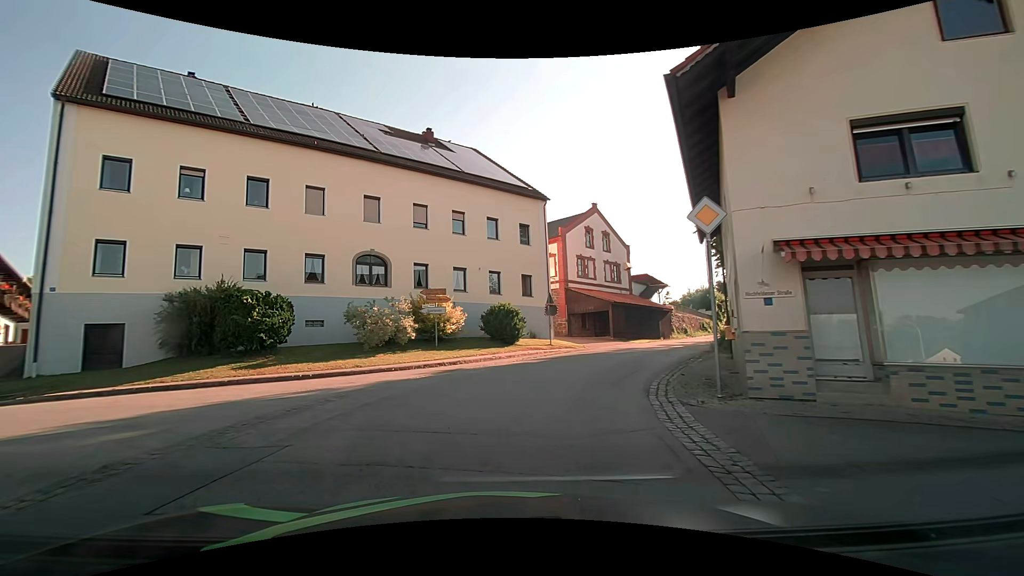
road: secondary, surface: asphalt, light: Day
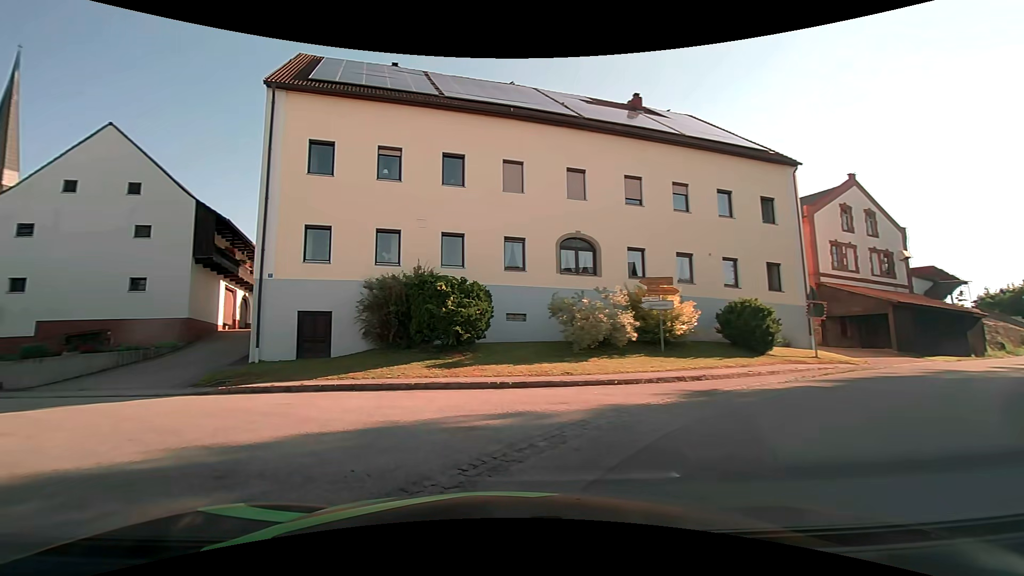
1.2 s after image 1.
(-1.0, +4.9) m; -24°
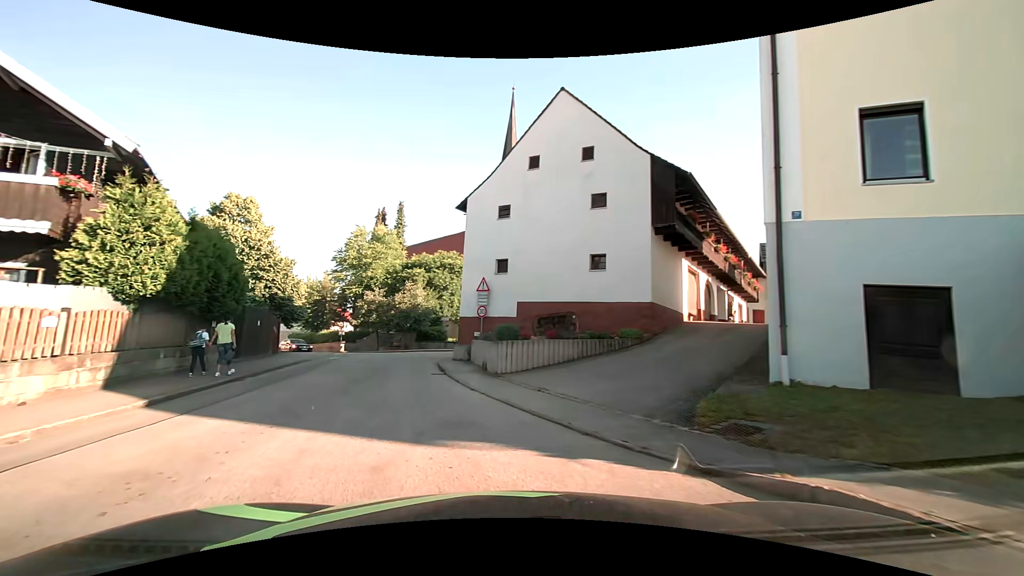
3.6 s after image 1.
(-4.0, +8.9) m; -47°
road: tertiary
(-2, +10) (-4, +20) (-5, +29) (-3, +39) (+4, +47) (+12, +52) (+21, +57) (+30, +61) (+39, +65) (+49, +68) m
